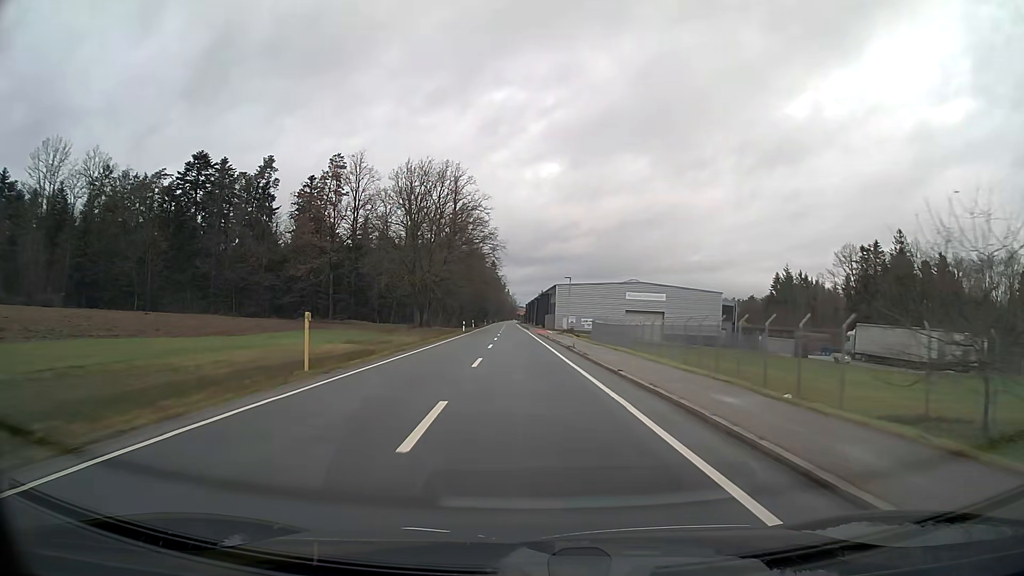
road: tertiary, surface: asphalt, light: Day
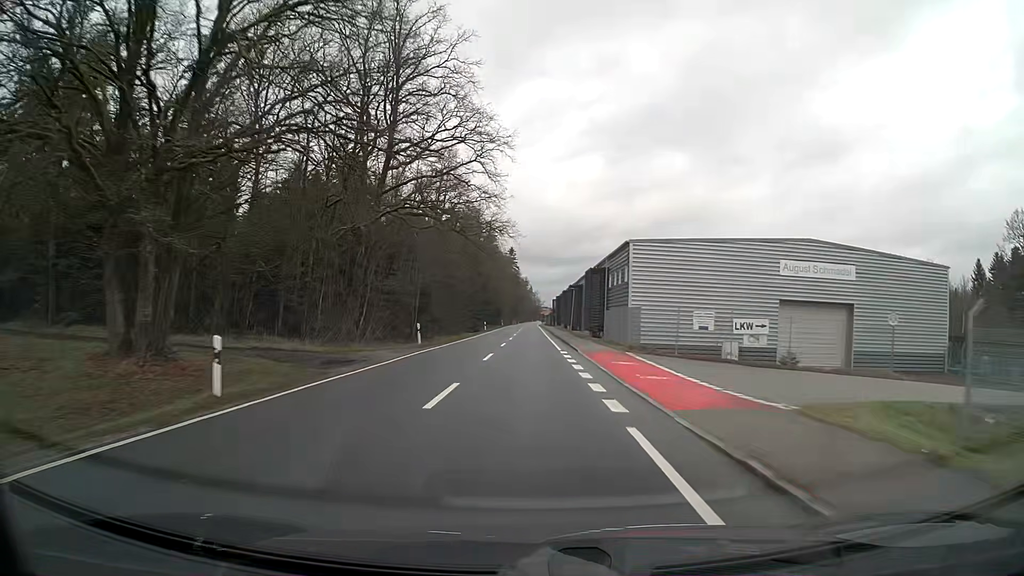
(-1.1, +57.1) m; -2°
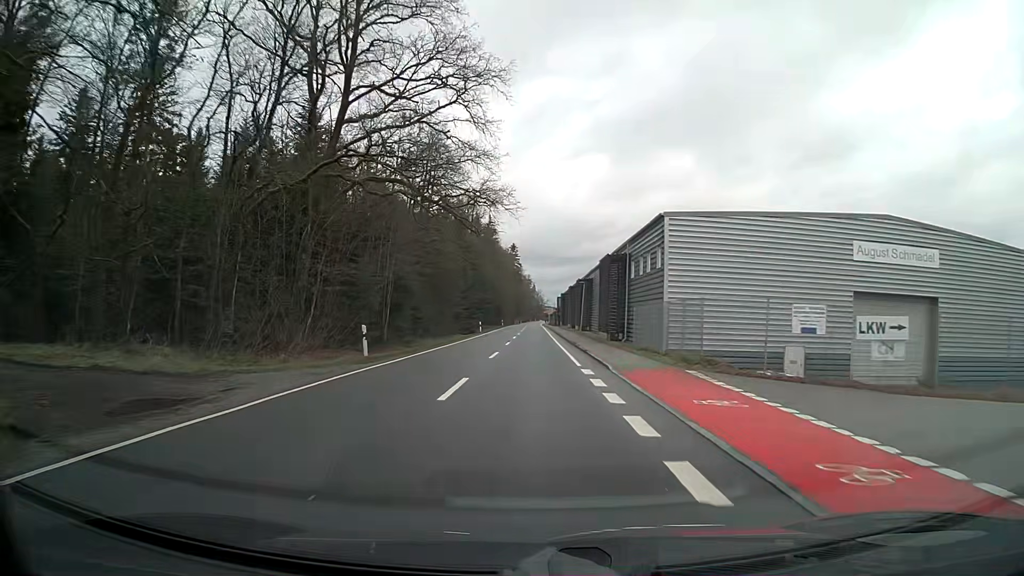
(0.0, +11.1) m; 0°
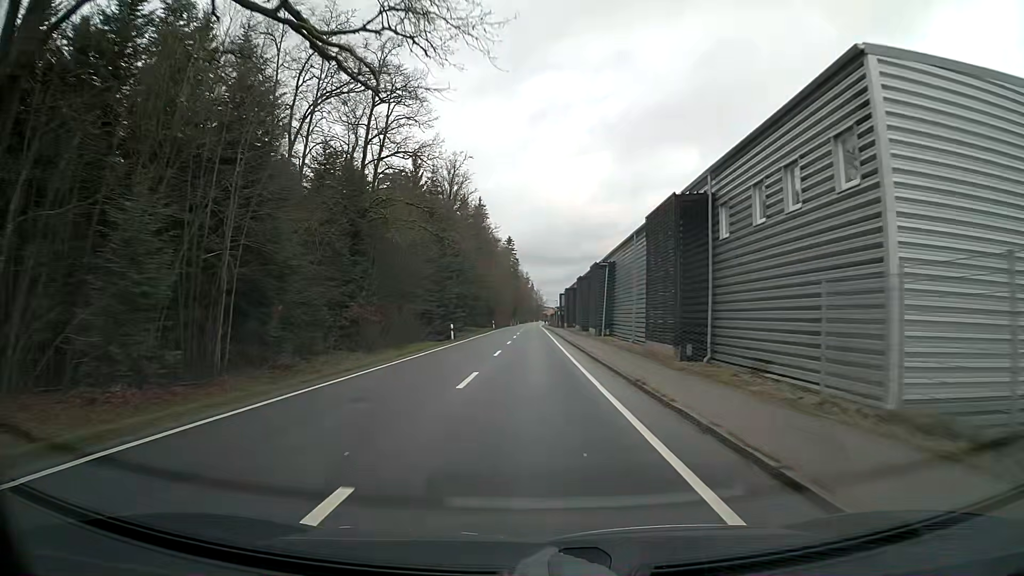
(0.0, +21.9) m; 0°
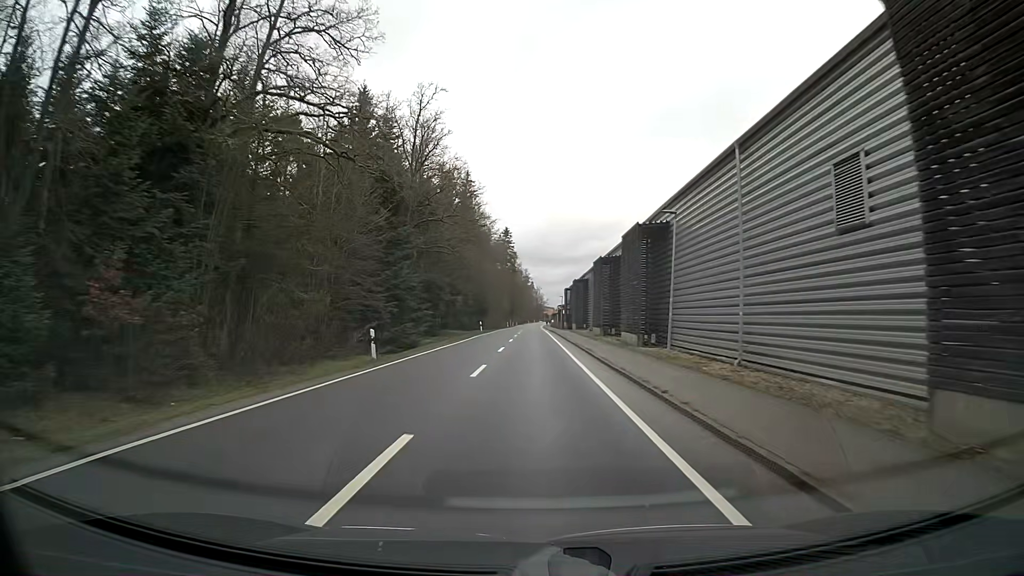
(-0.1, +21.7) m; -1°
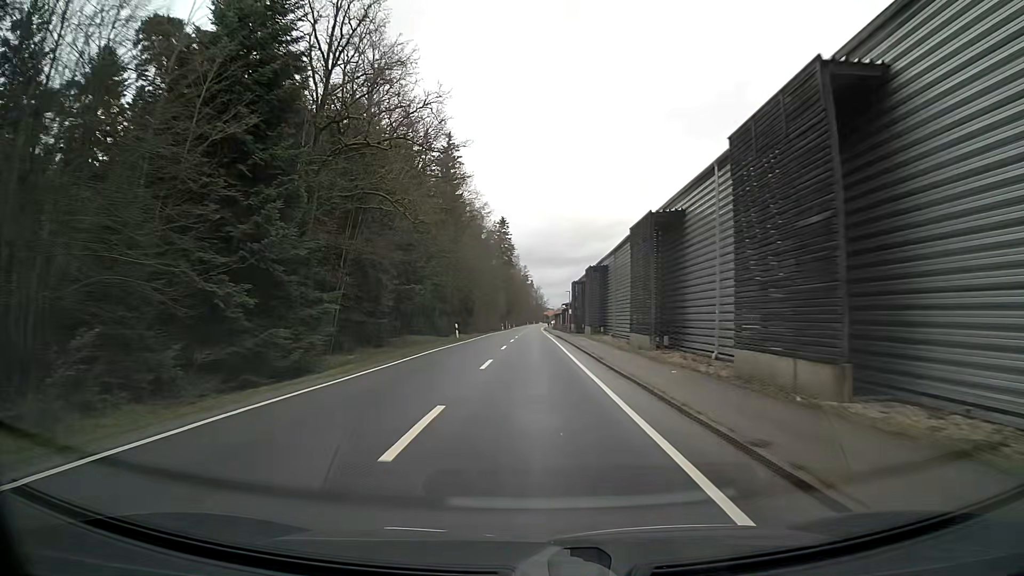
(+0.1, +21.4) m; +1°
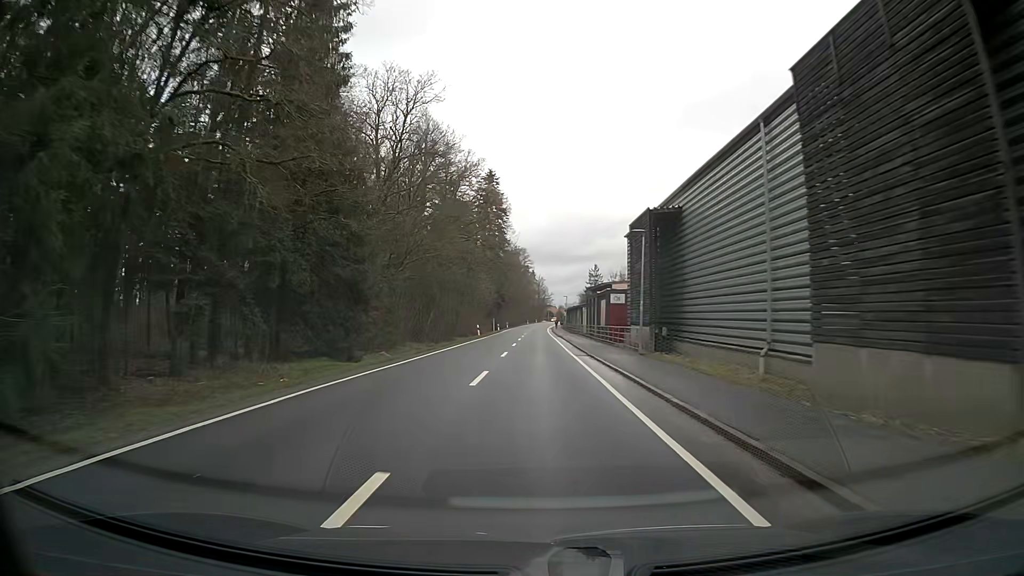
(0.0, +52.8) m; 0°
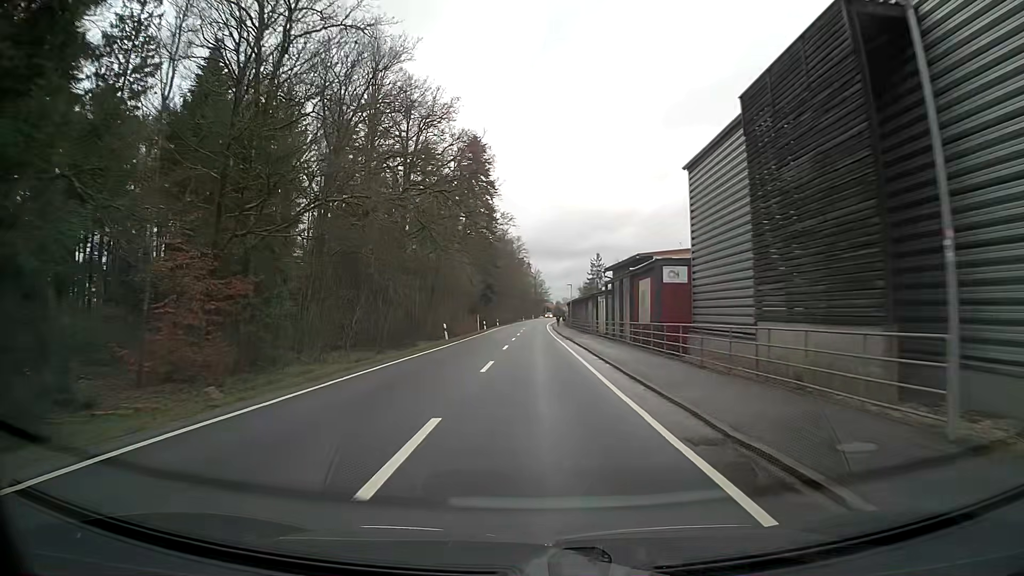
(+0.1, +20.9) m; 0°
(0, +10) (0, +20) (0, +30) (0, +40) (0, +50) (0, +60) (0, +70) (0, +80) (+1, +90) (+1, +100) m
